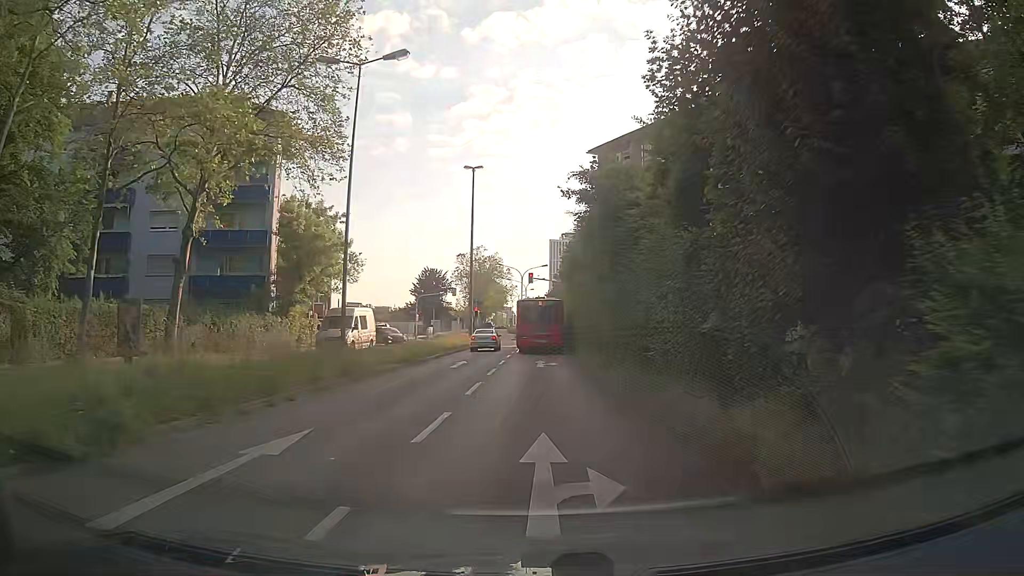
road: secondary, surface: asphalt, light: Day
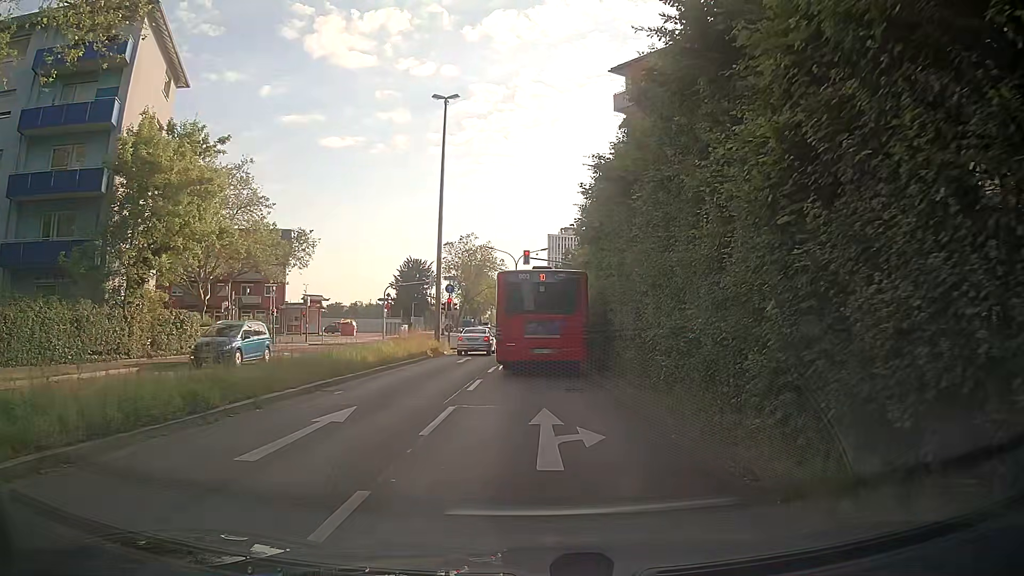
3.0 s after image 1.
(-0.1, +17.2) m; +1°
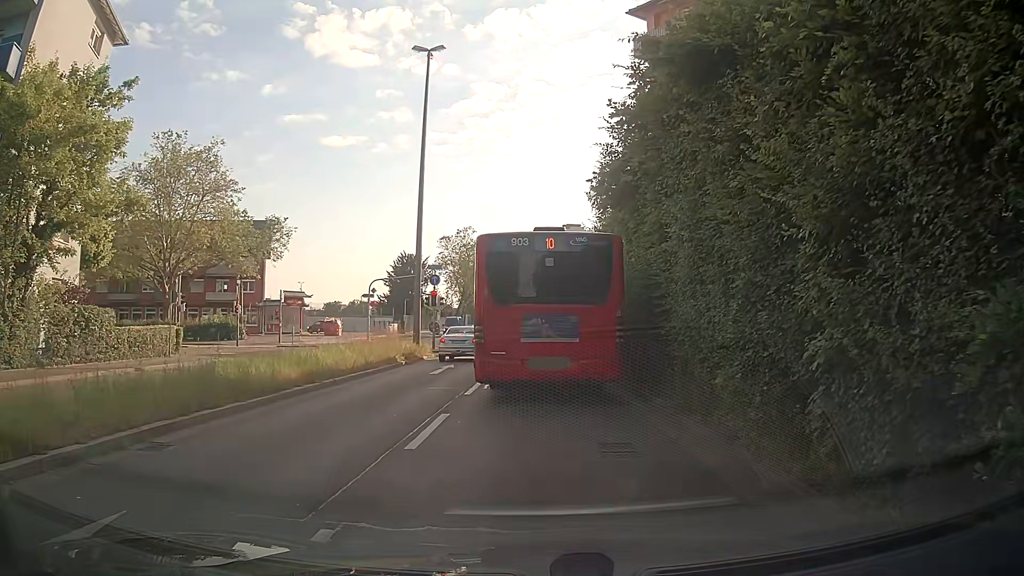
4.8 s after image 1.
(-0.3, +7.0) m; 0°
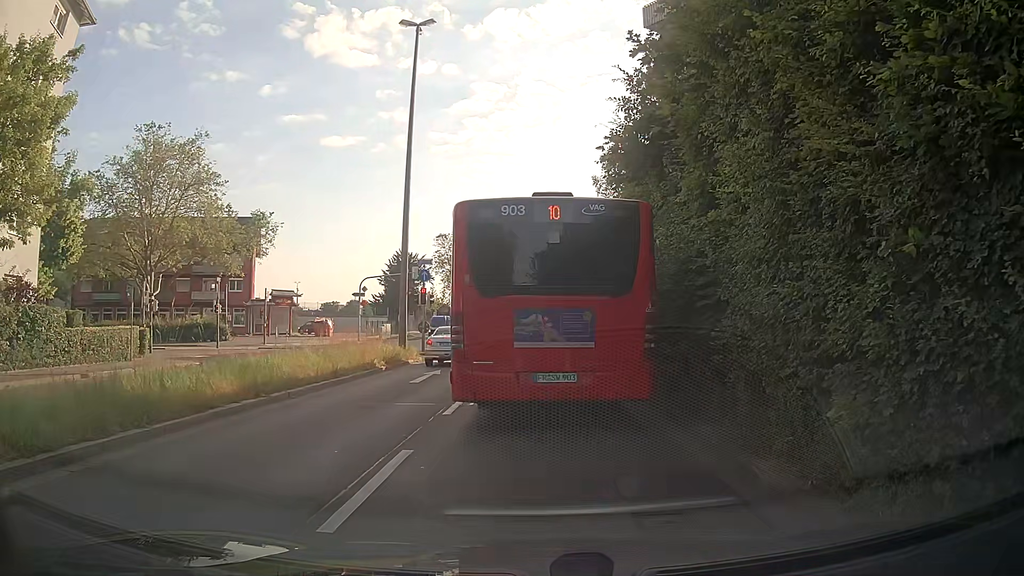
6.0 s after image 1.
(-0.1, +2.9) m; -1°
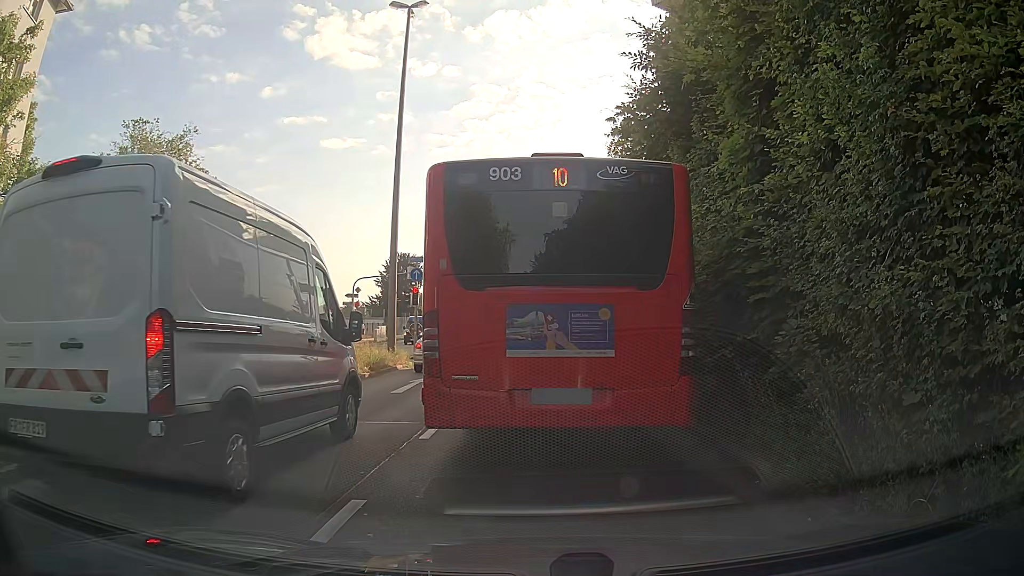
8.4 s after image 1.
(-0.1, +1.9) m; -2°
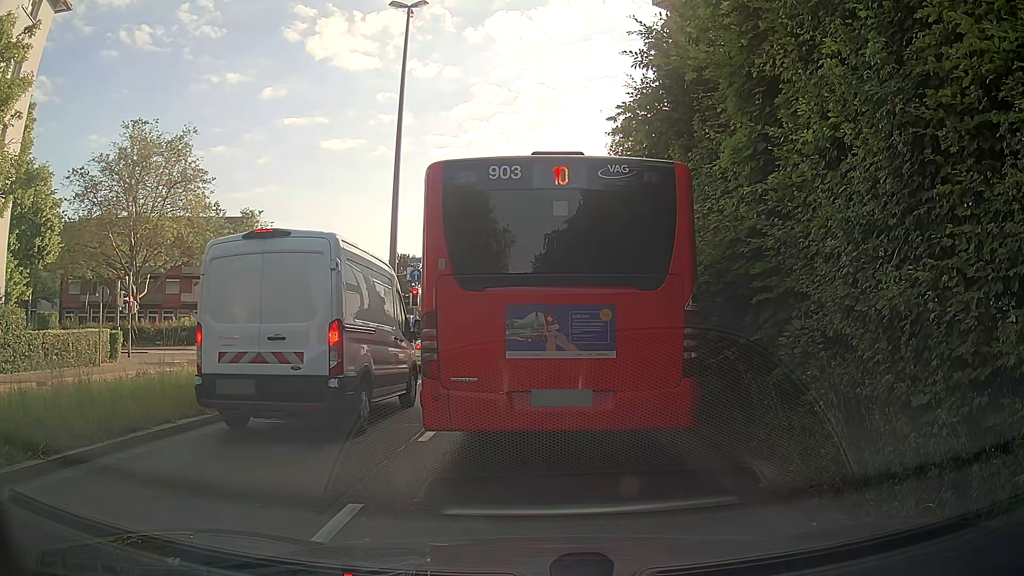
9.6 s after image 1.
(0.0, +0.1) m; 0°
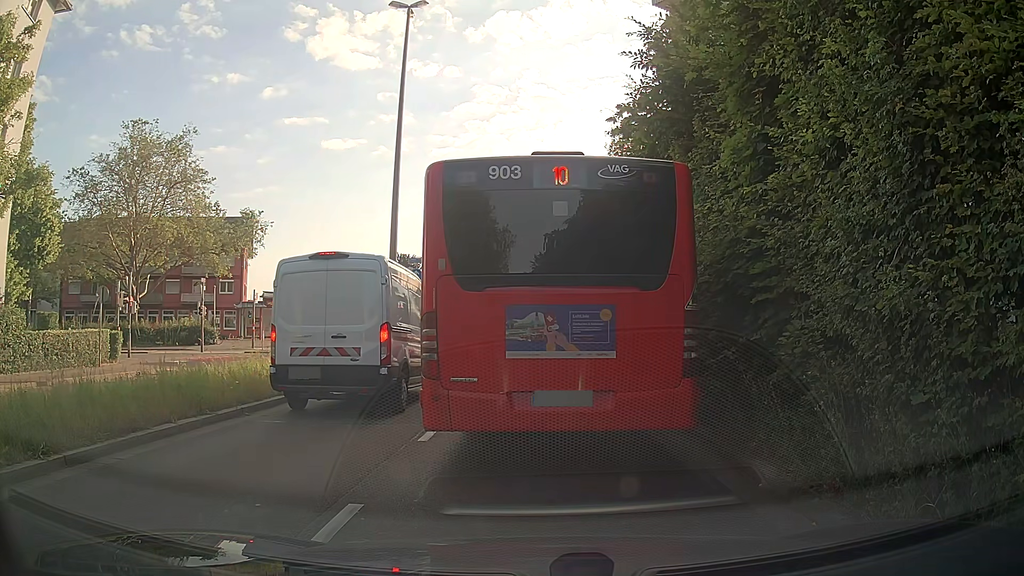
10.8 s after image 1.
(0.0, 0.0) m; 0°
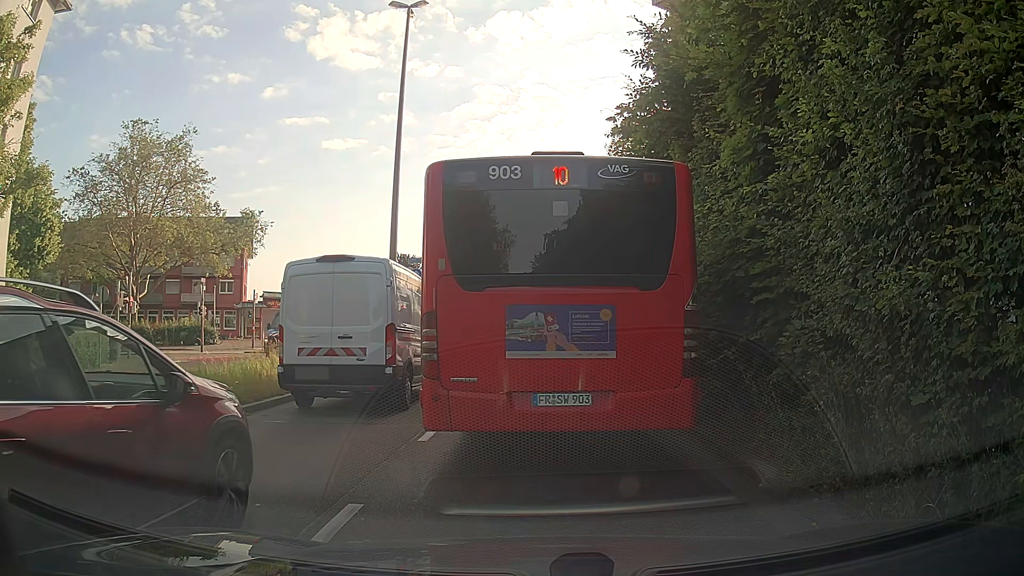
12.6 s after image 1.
(0.0, 0.0) m; 0°
